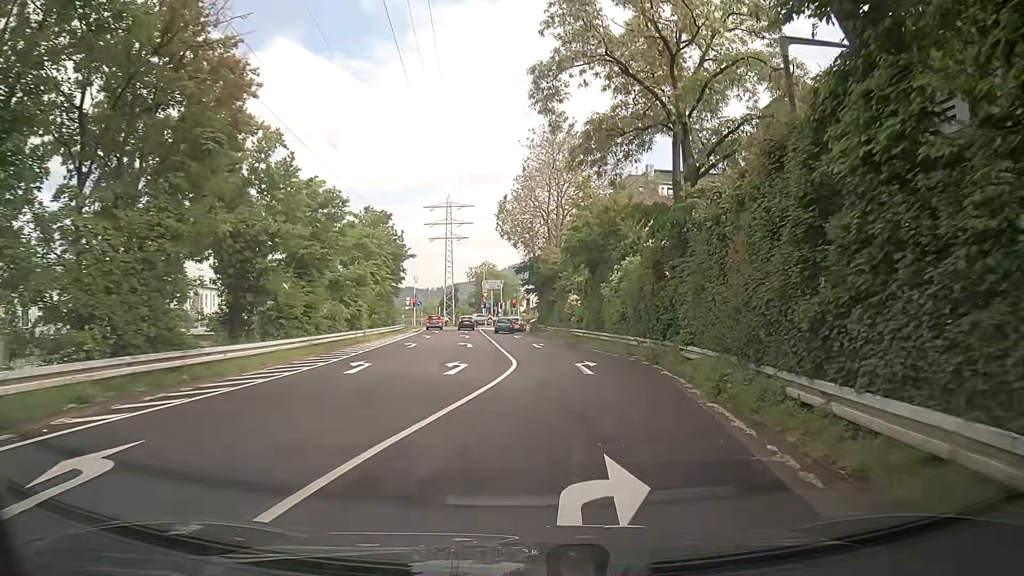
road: trunk_link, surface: asphalt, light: Day
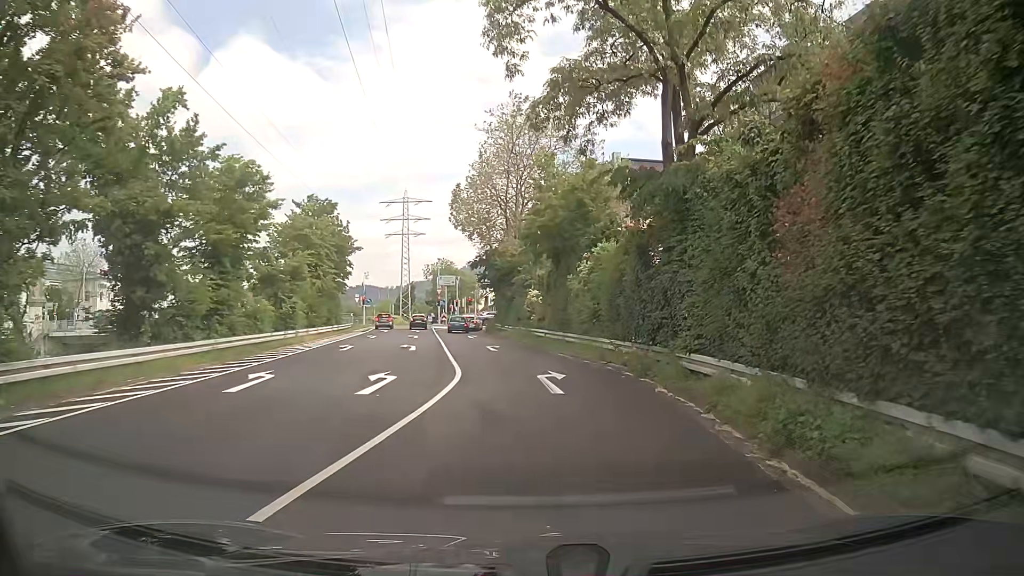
(+0.1, +4.8) m; +2°
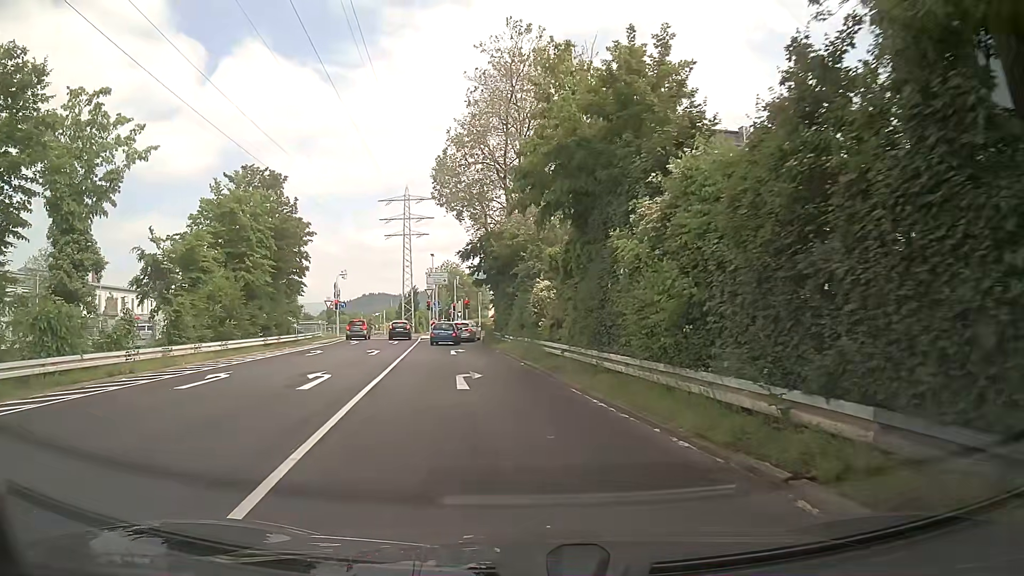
(+0.2, +13.7) m; -1°
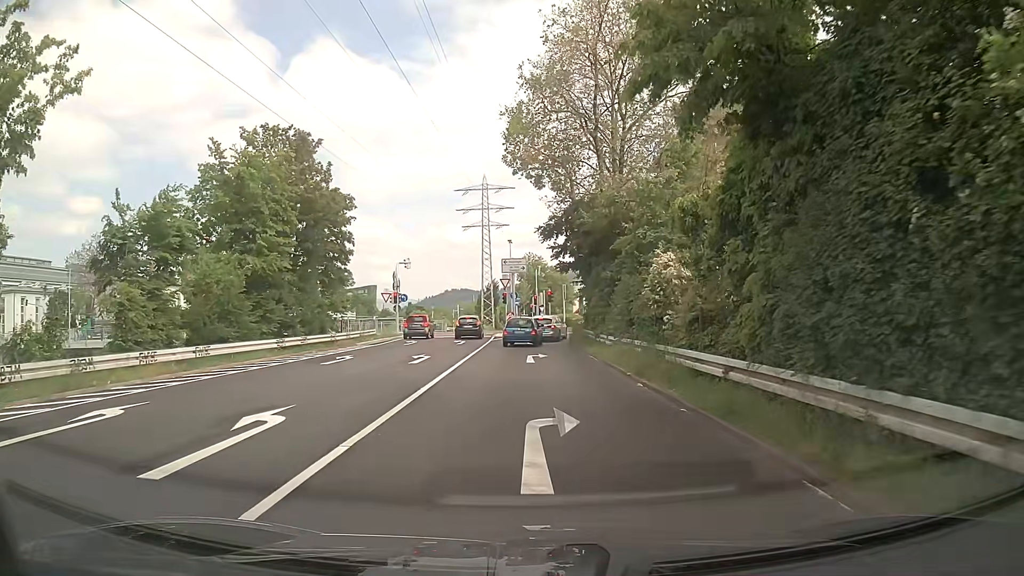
(-0.6, +8.6) m; -7°
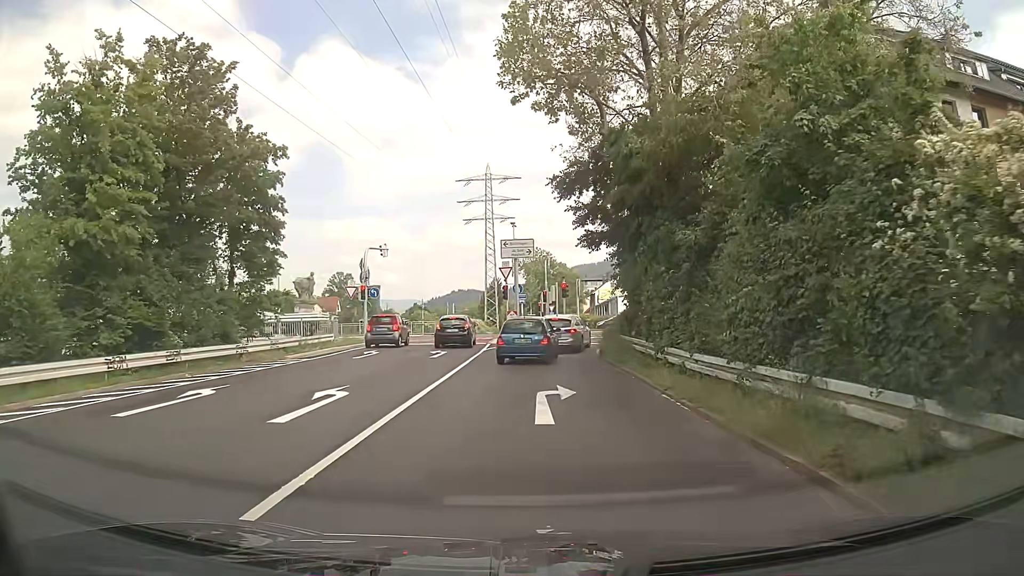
(-0.1, +11.5) m; -2°
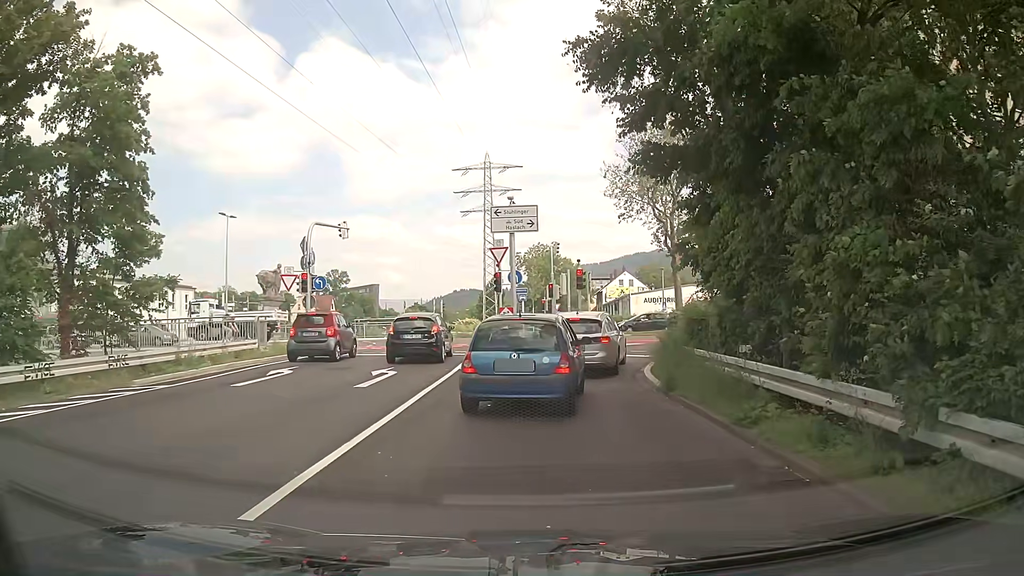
(+0.1, +10.1) m; +1°
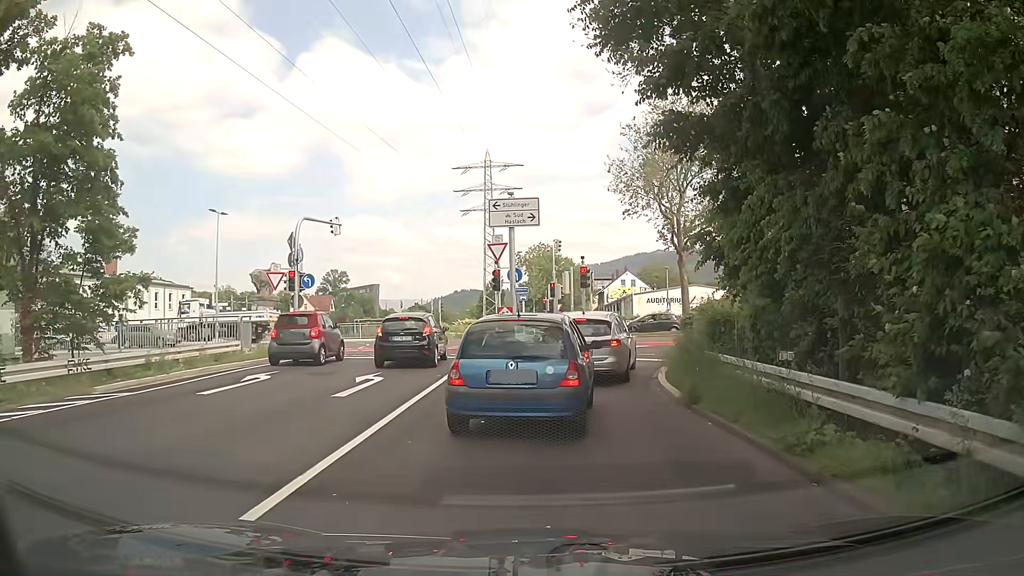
(0.0, +1.6) m; -1°
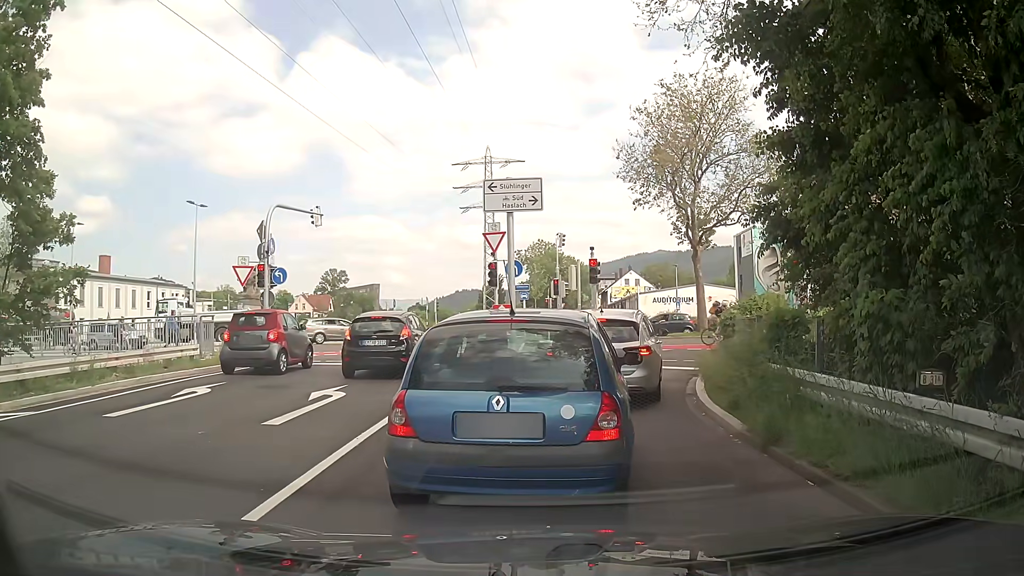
(0.0, +3.1) m; +1°
